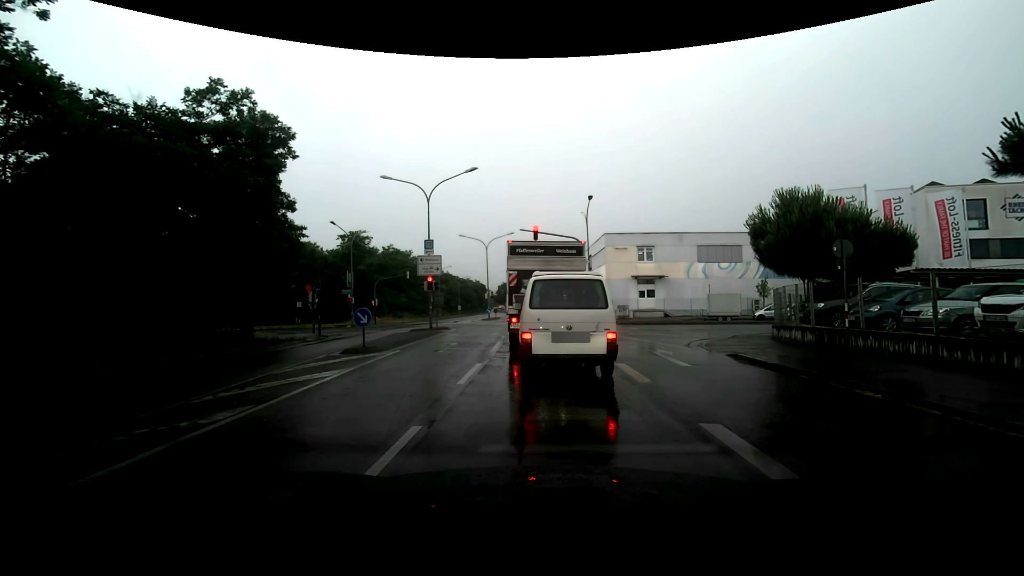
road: secondary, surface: asphalt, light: Day
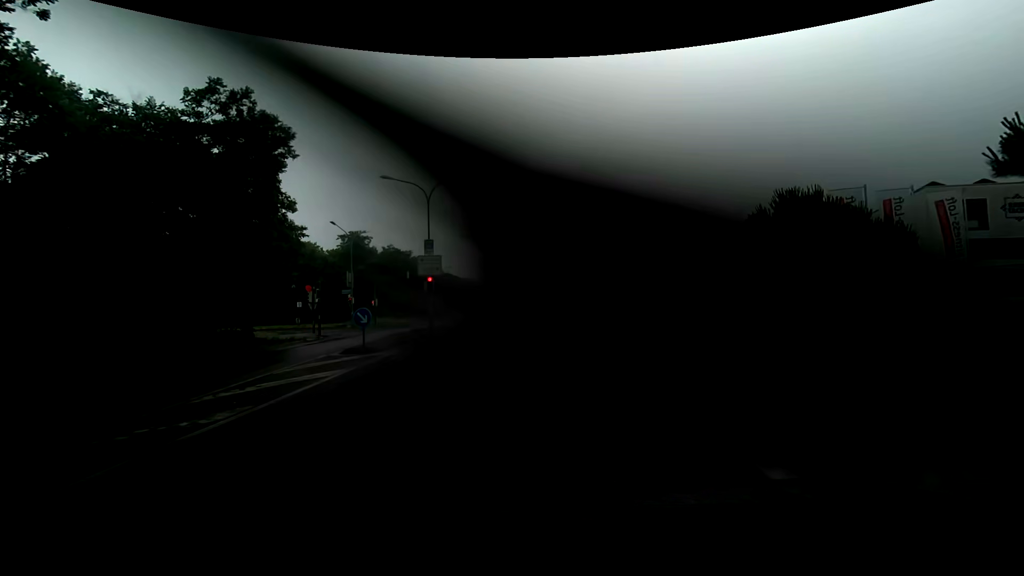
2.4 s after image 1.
(0.0, 0.0) m; 0°
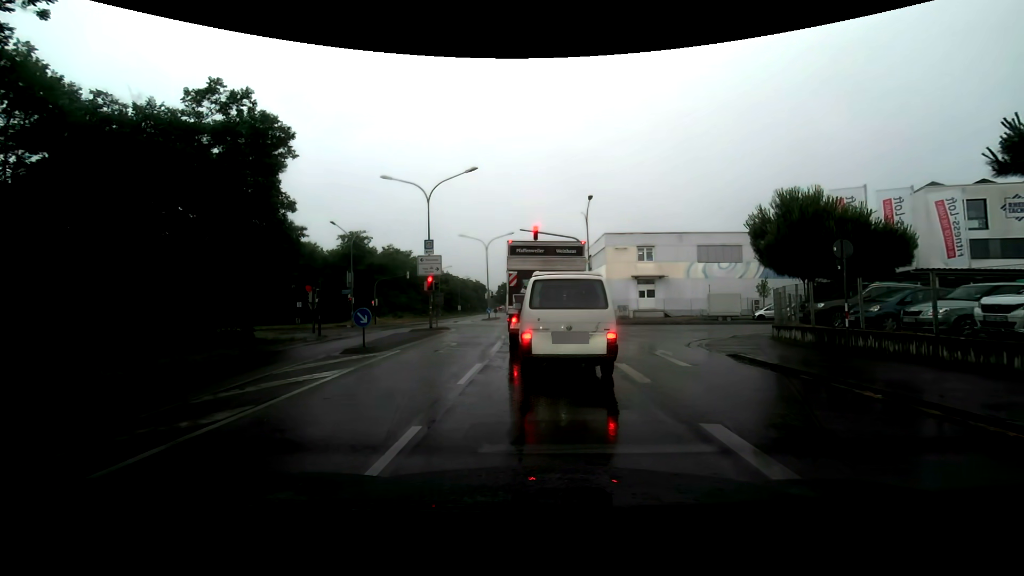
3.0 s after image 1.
(0.0, 0.0) m; 0°
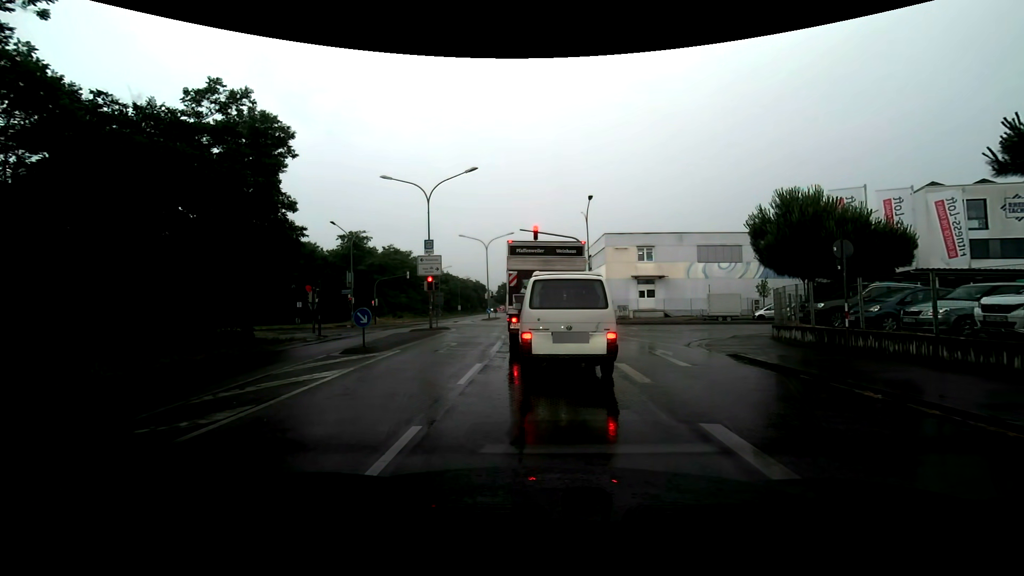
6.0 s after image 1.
(0.0, 0.0) m; 0°
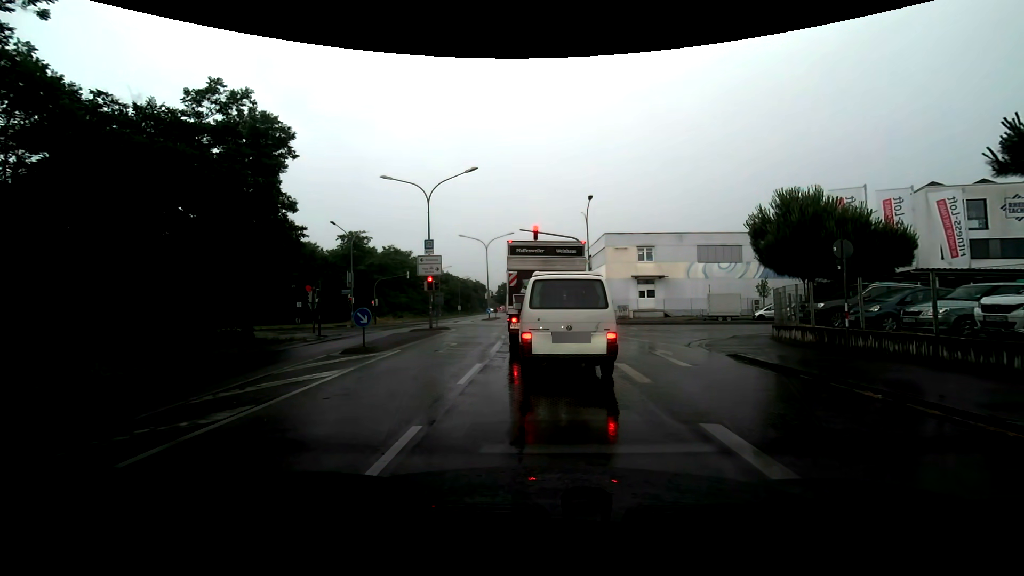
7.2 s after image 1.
(0.0, 0.0) m; 0°
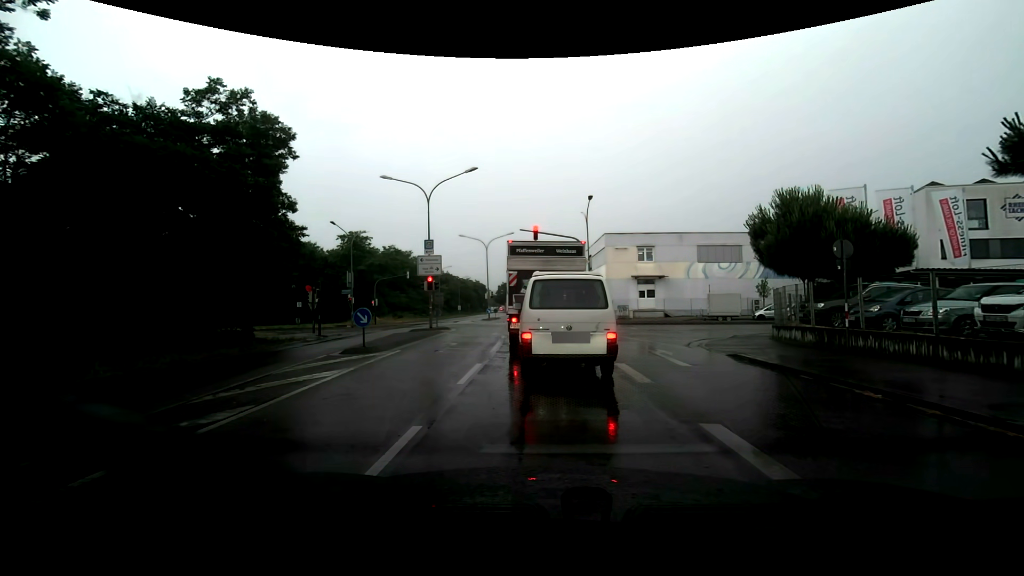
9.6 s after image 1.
(0.0, 0.0) m; 0°
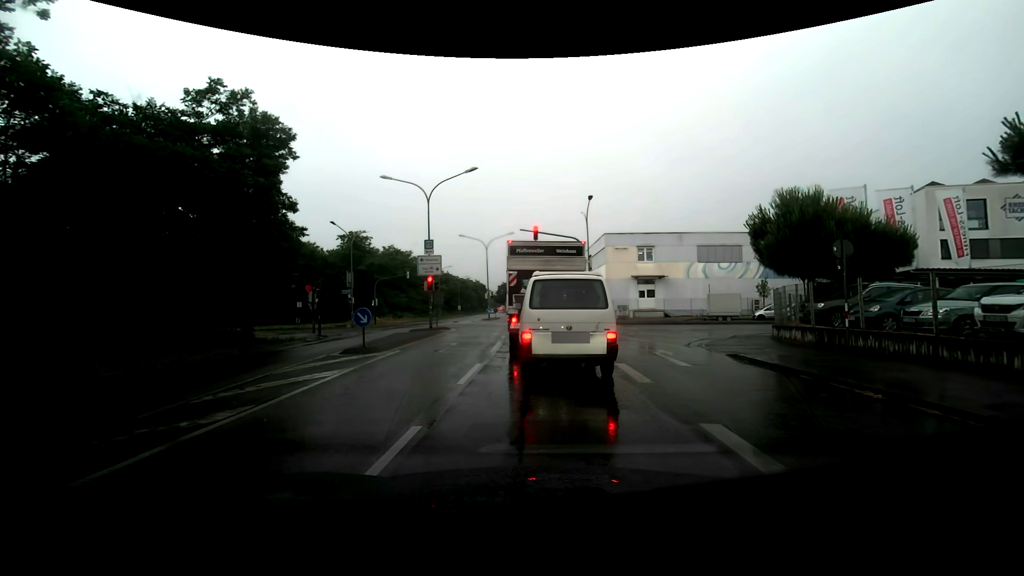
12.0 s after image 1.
(0.0, 0.0) m; 0°
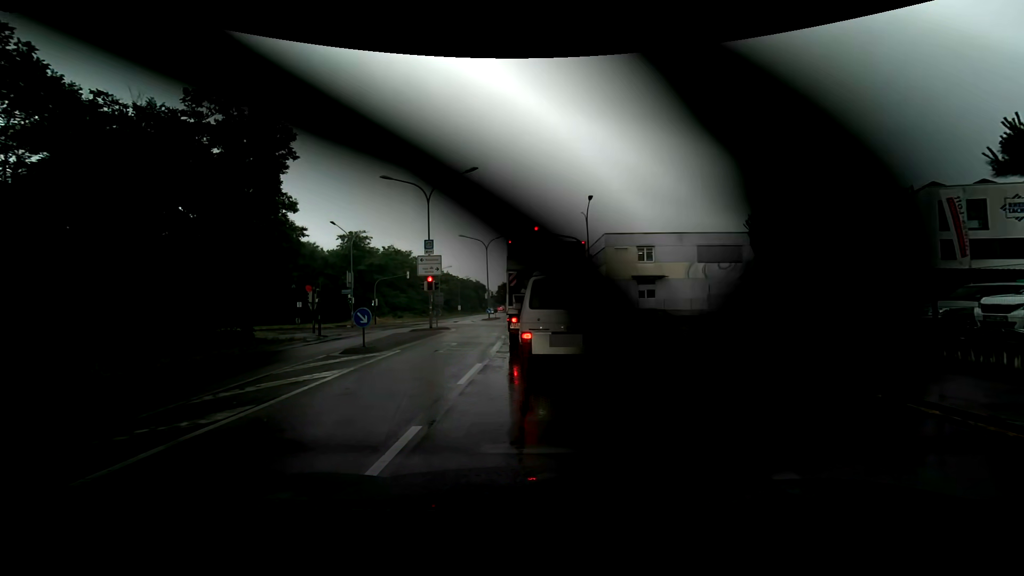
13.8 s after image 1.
(0.0, 0.0) m; 0°
(0, +10) (0, +20) (0, +30) (-1, +40) (-1, +50) (-2, +60) (-2, +70) (-2, +80) (-3, +90) (-4, +100) m
